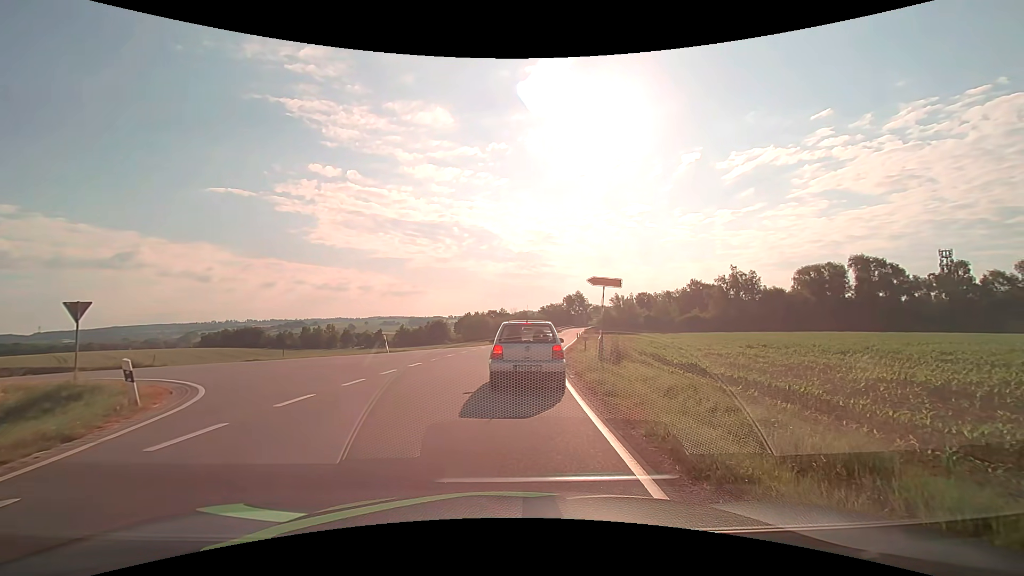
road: tertiary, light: Day
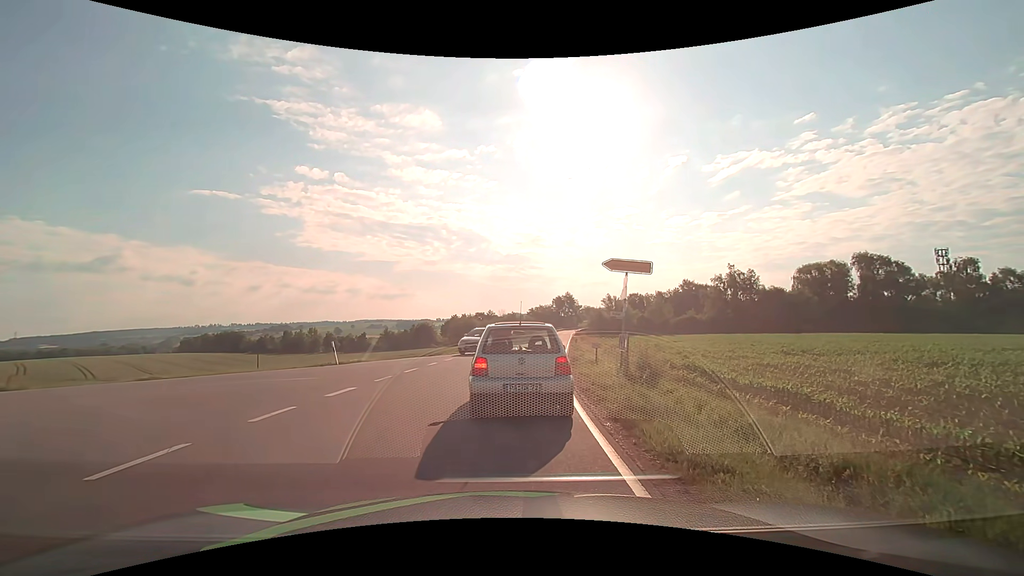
(+0.1, +6.7) m; +2°
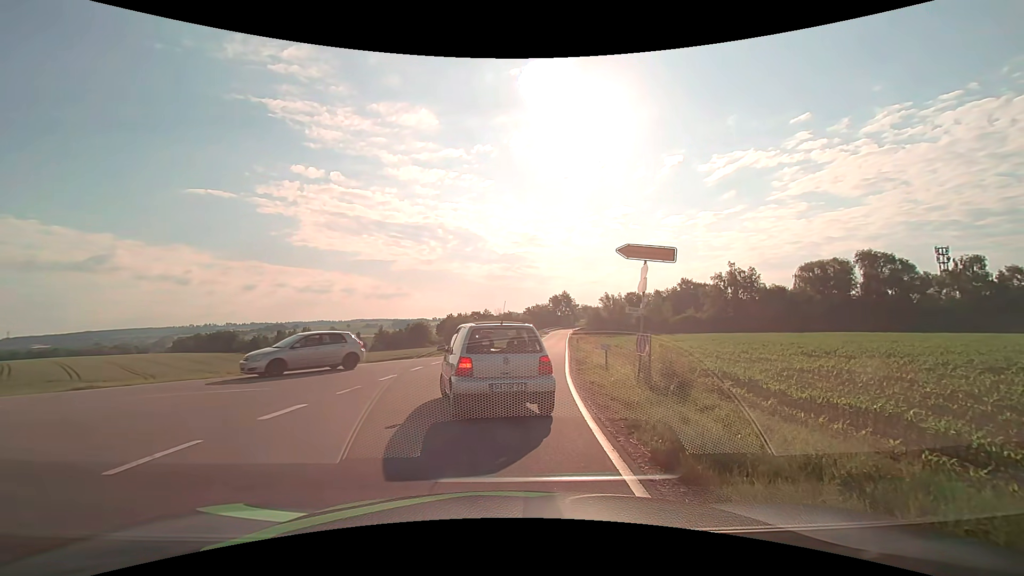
(0.0, +2.7) m; +1°
(-1, +10) (-8, +16) (-18, +17) (-28, +17) (-38, +17) (-48, +18) (-58, +18) (-68, +18) (-78, +18) (-88, +19) m
